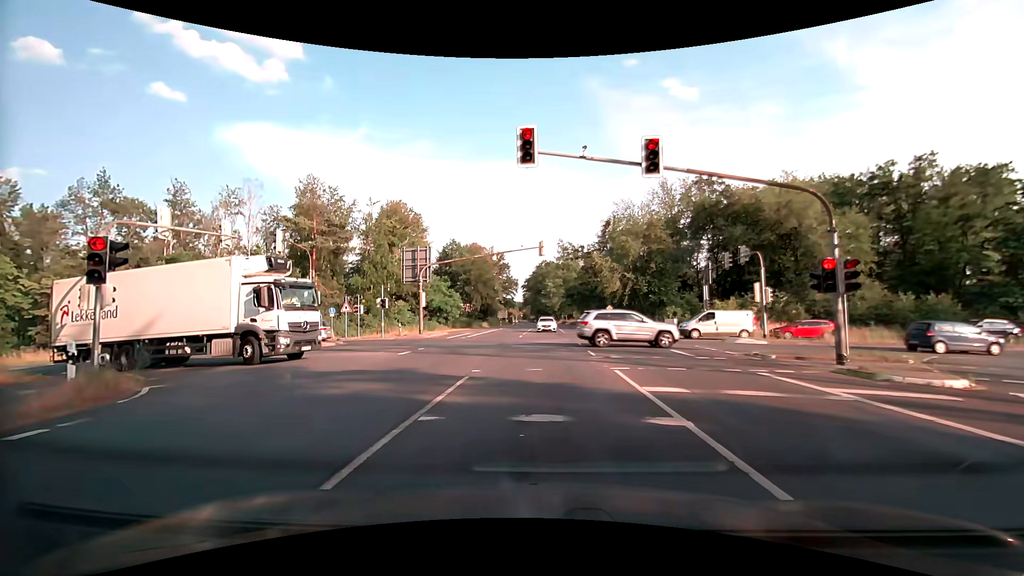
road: primary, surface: asphalt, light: Day
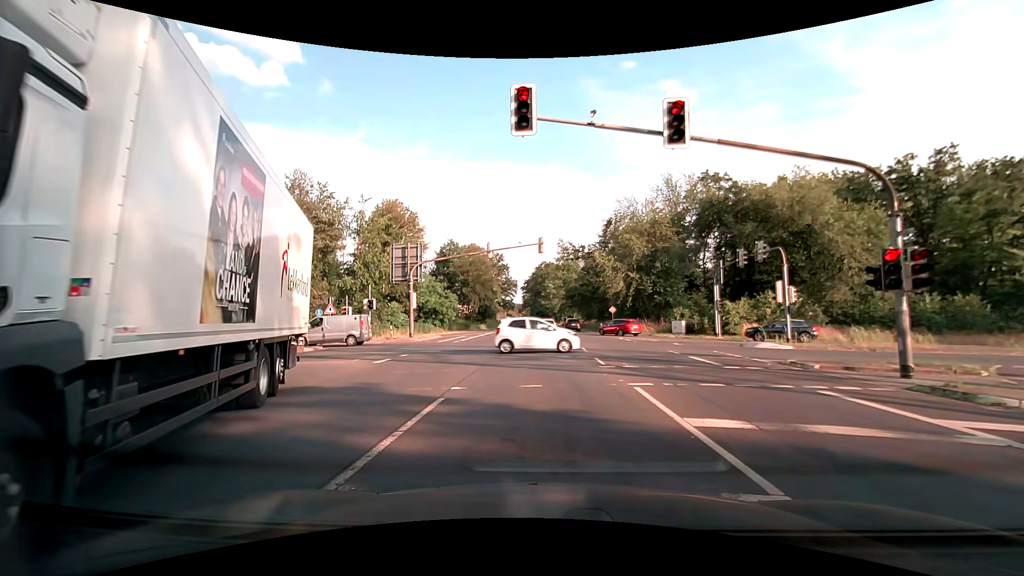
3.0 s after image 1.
(0.0, +2.7) m; 0°
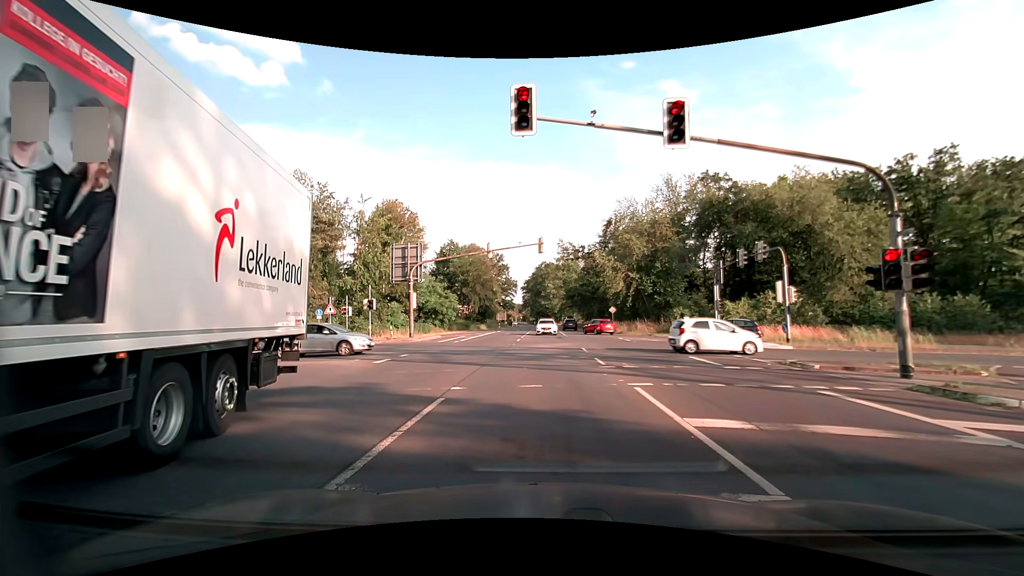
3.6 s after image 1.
(0.0, 0.0) m; 0°
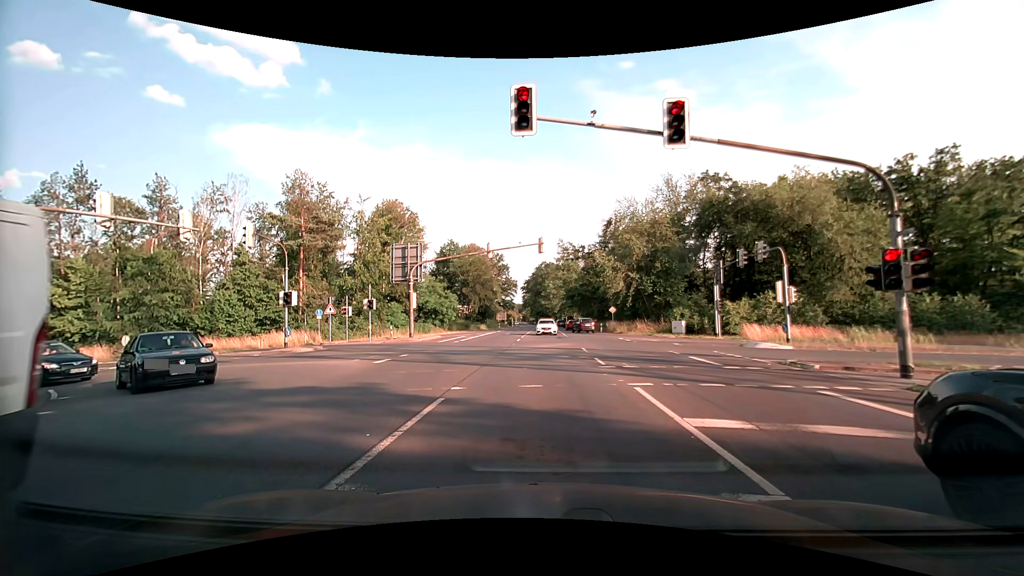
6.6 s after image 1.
(0.0, 0.0) m; 0°
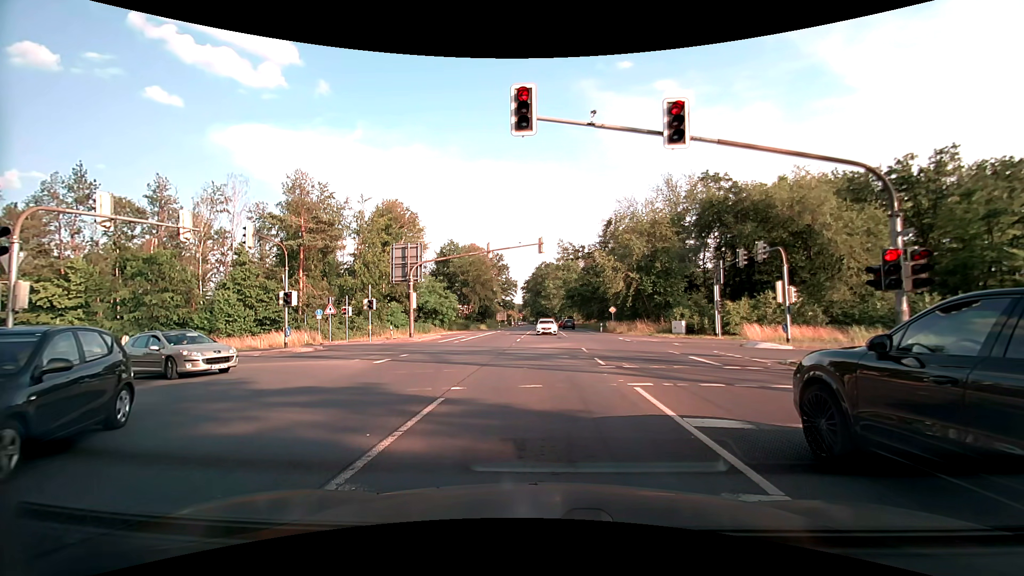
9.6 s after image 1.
(0.0, 0.0) m; 0°
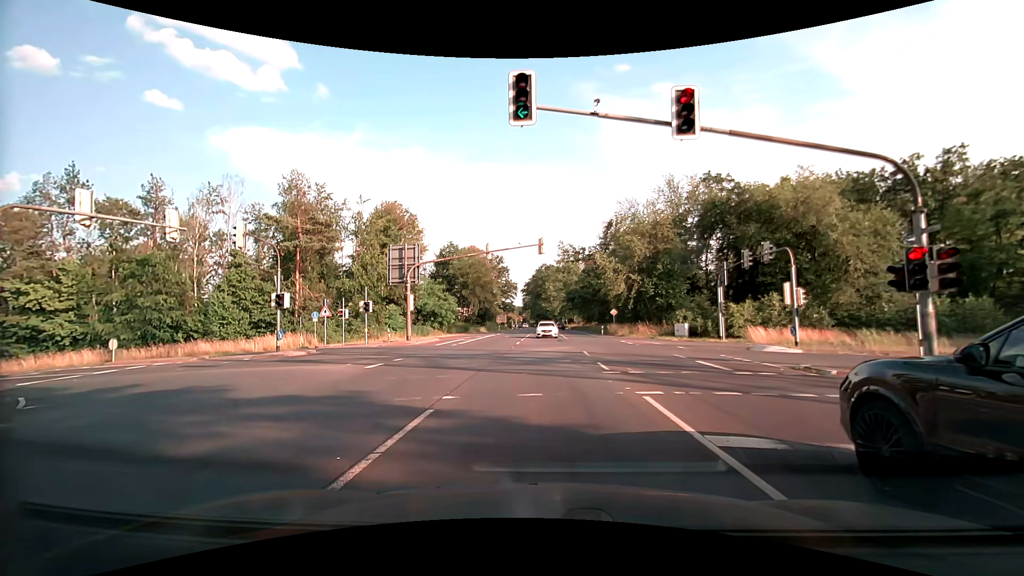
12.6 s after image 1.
(0.0, +1.0) m; +1°
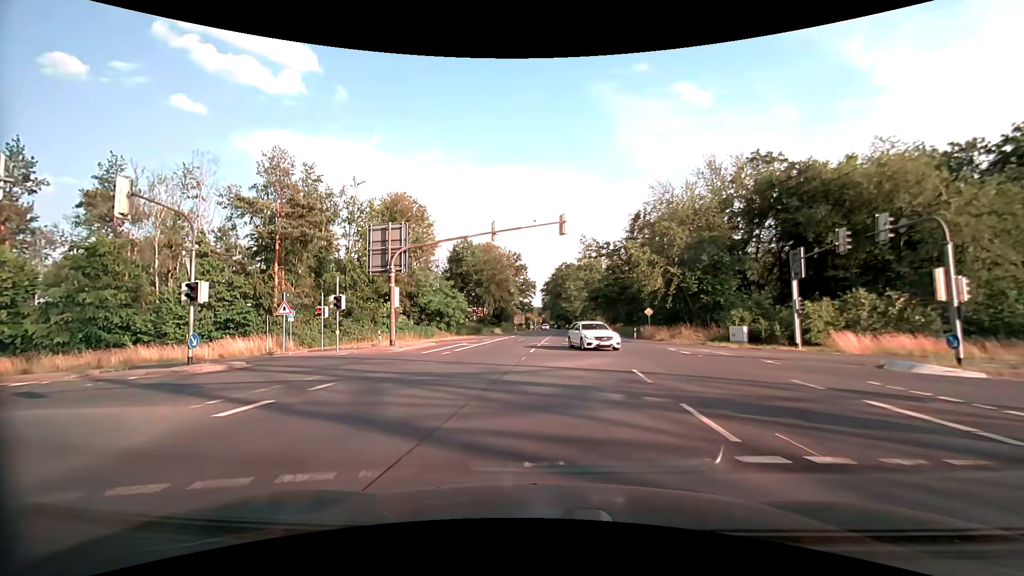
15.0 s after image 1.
(-0.3, +9.0) m; -4°
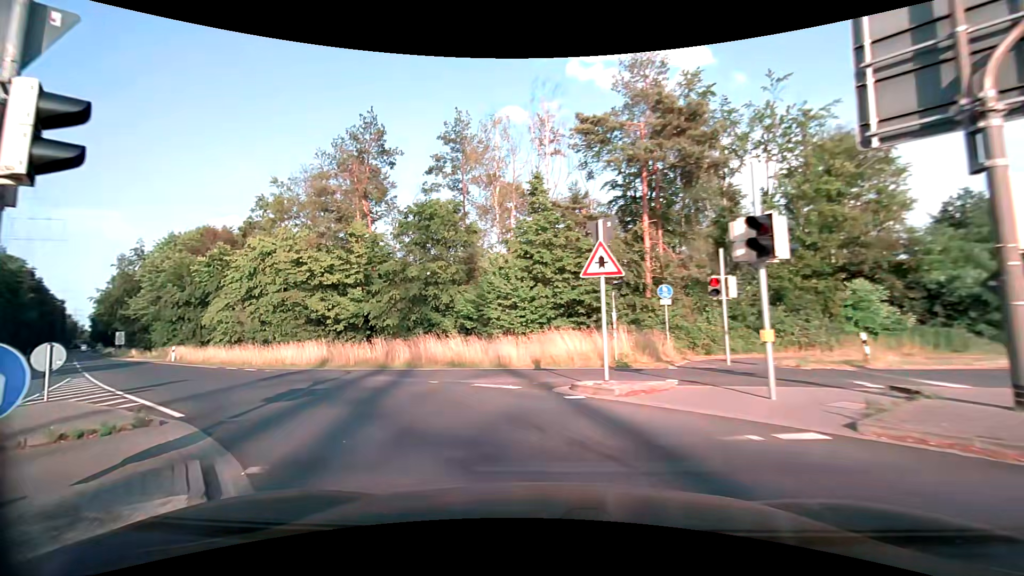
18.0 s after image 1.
(-6.7, +19.7) m; -44°
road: secondary
